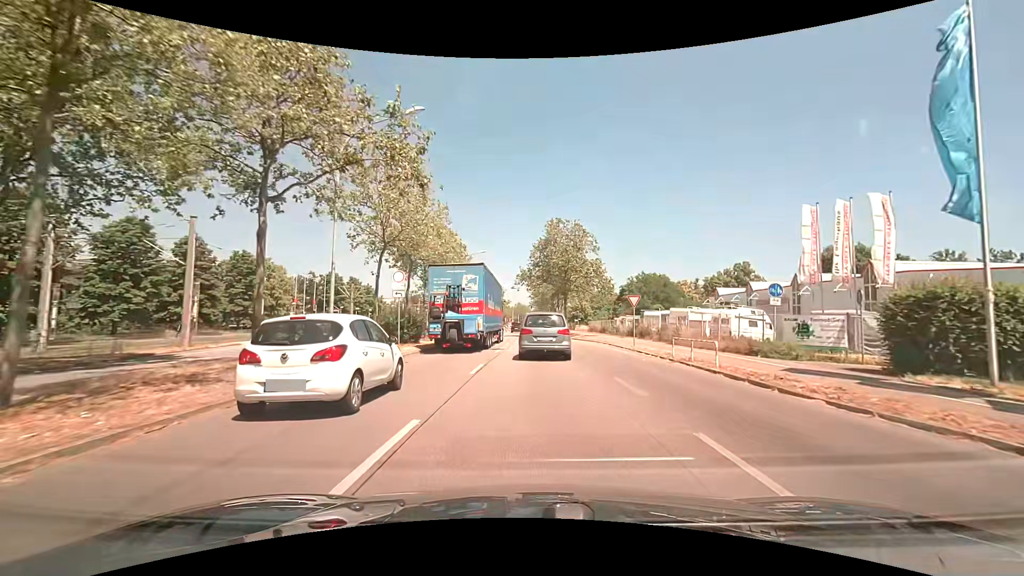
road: primary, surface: asphalt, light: Day
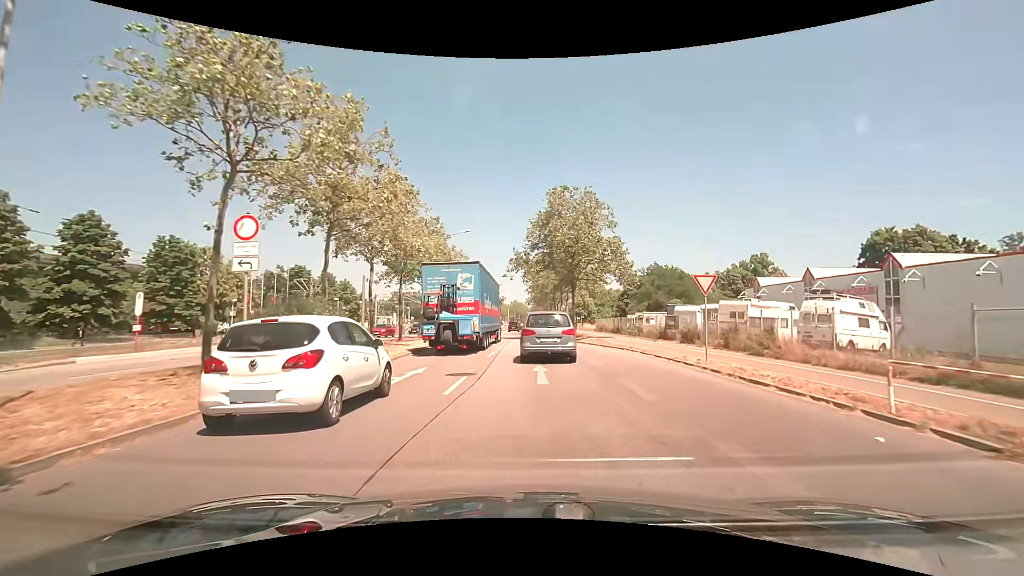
(+0.1, +12.7) m; +1°
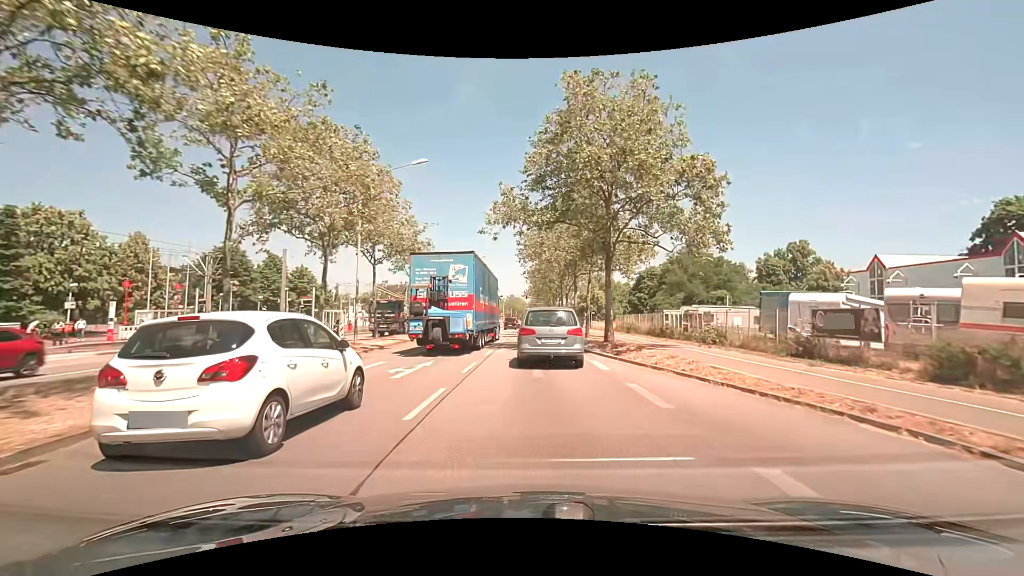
(0.0, +18.9) m; 0°
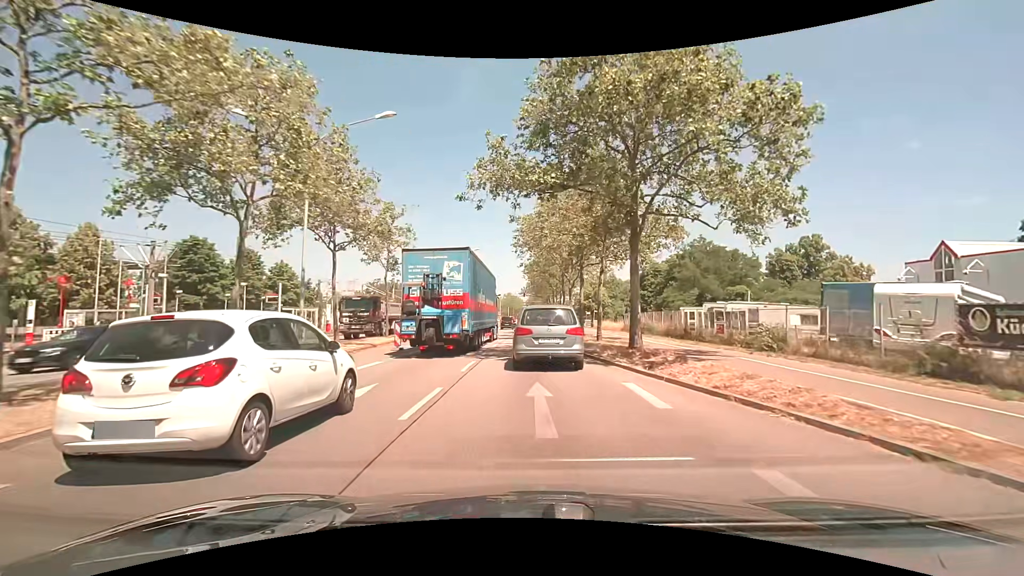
(0.0, +6.0) m; +1°
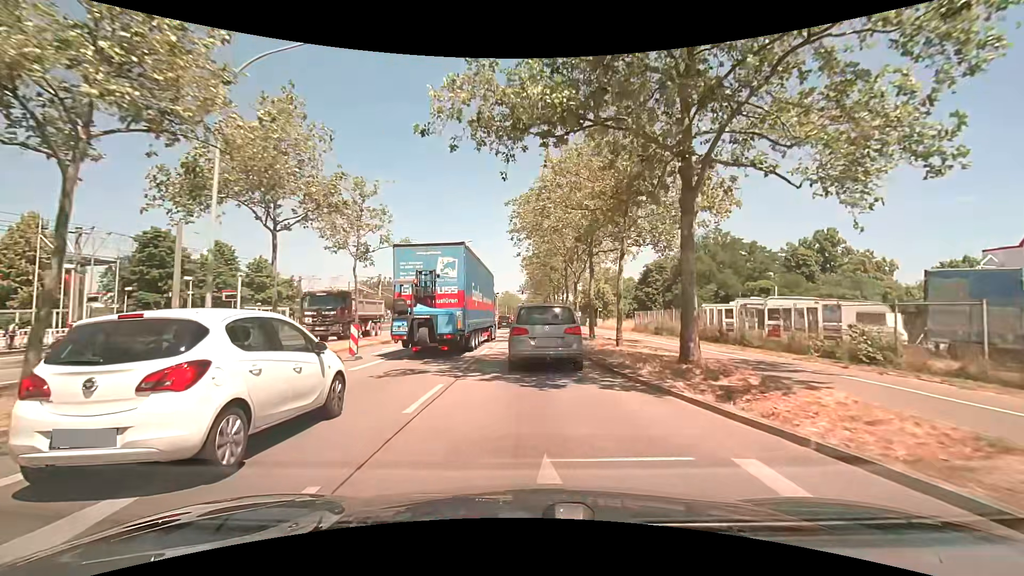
(0.0, +5.7) m; 0°
